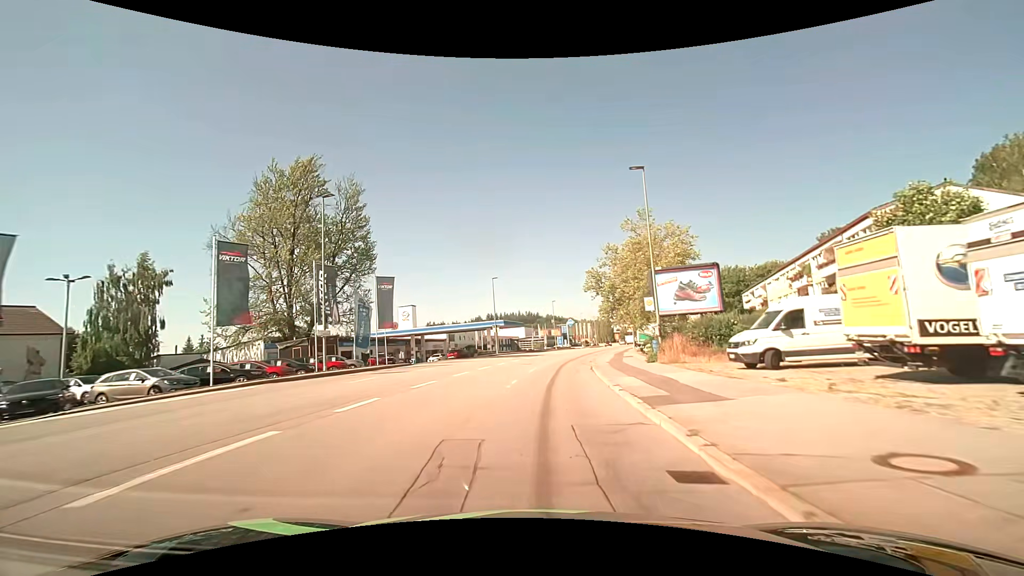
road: tertiary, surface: asphalt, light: Day
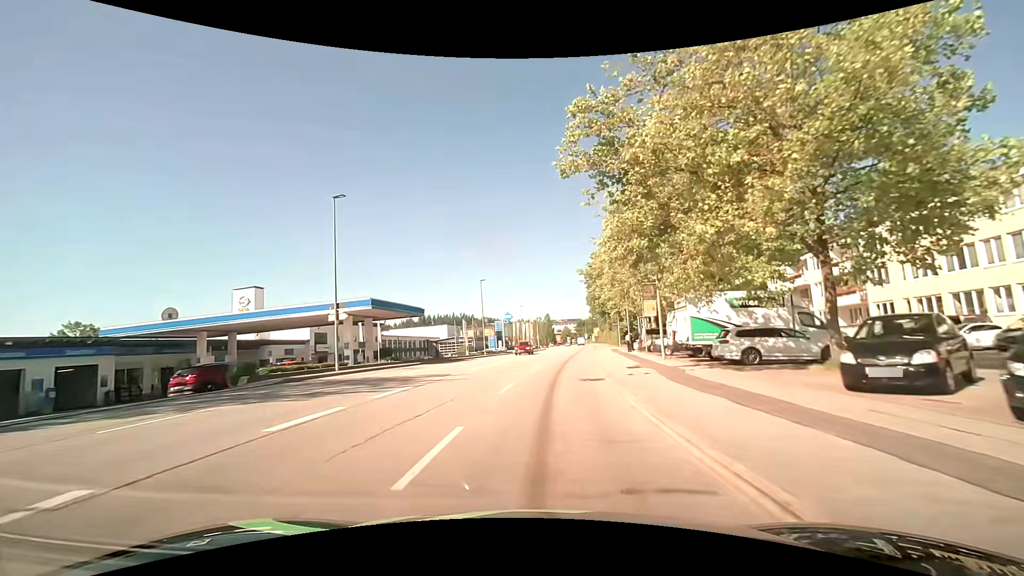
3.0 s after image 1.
(+2.3, +37.9) m; +7°
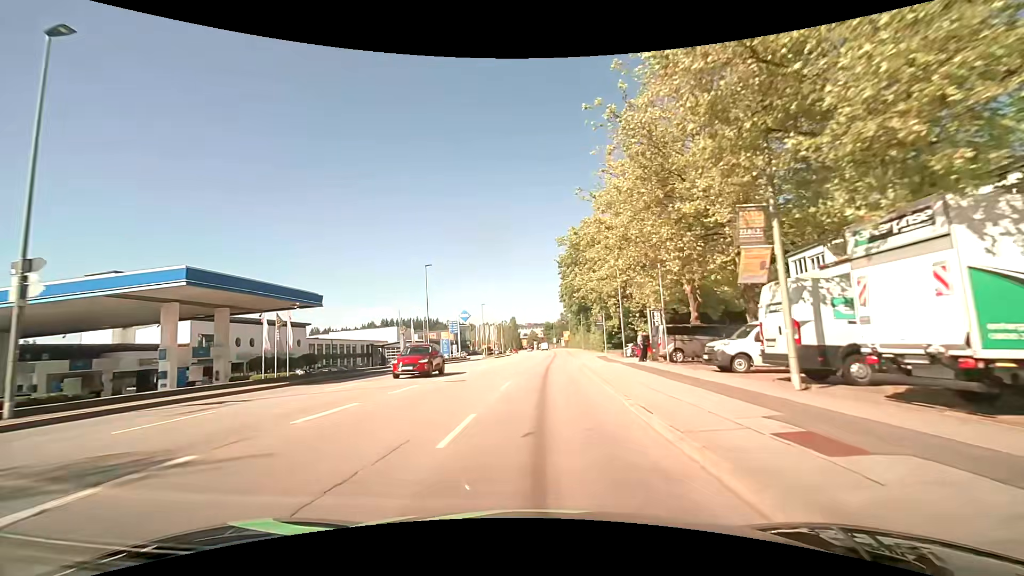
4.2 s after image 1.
(+0.4, +15.8) m; +3°
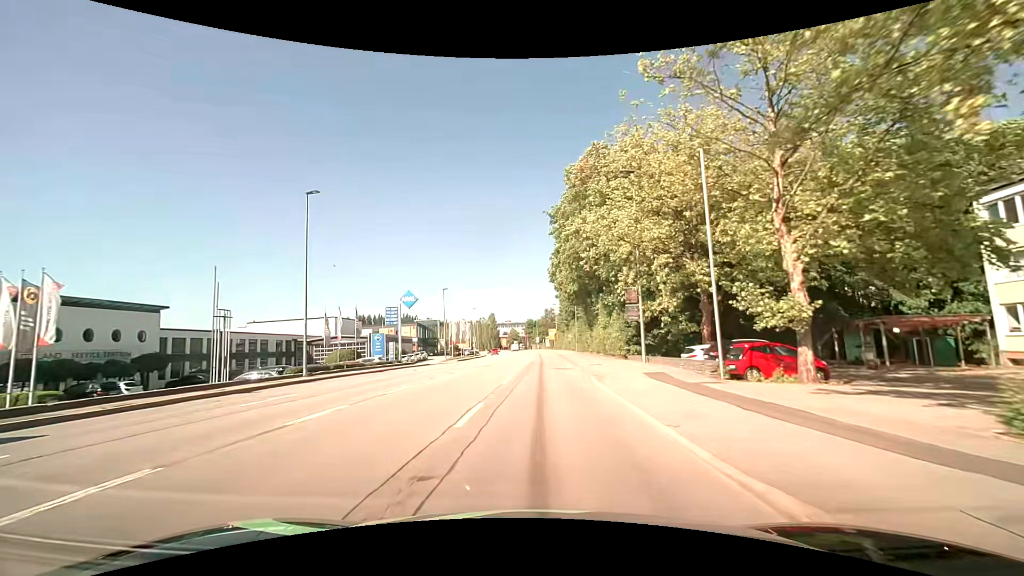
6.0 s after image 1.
(+0.9, +24.2) m; +3°
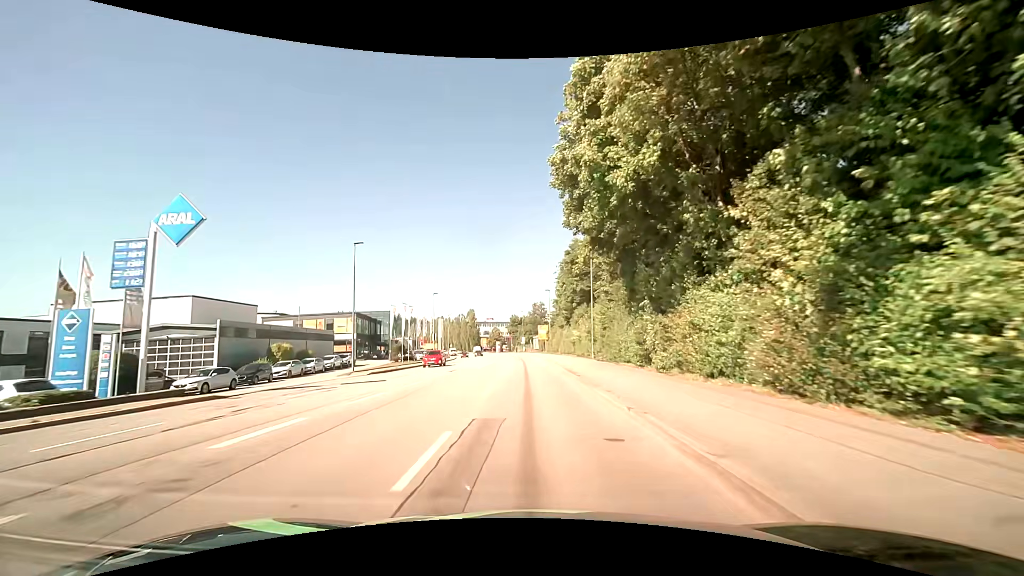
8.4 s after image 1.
(+0.5, +31.9) m; +1°
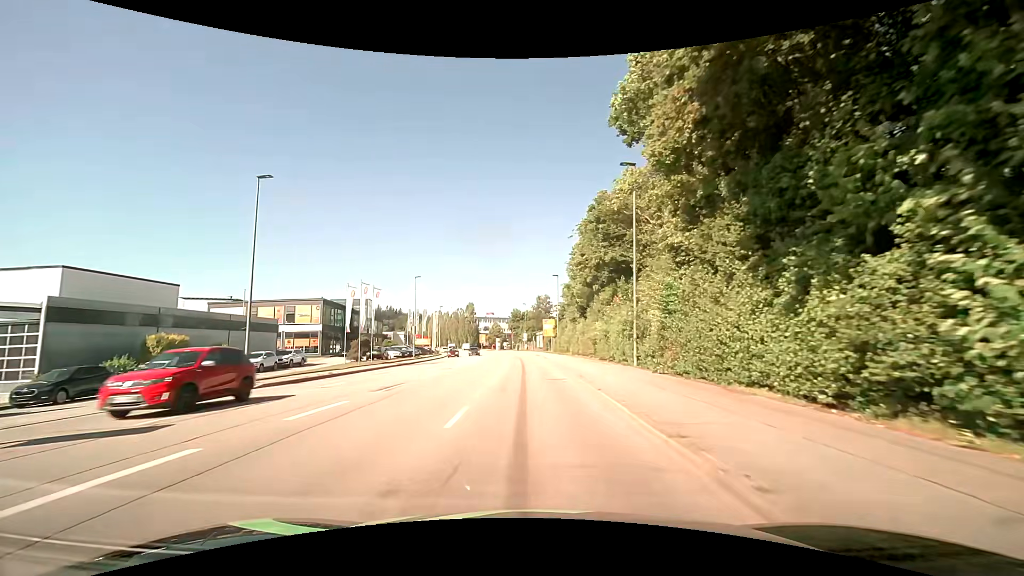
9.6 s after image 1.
(+0.2, +15.0) m; +1°
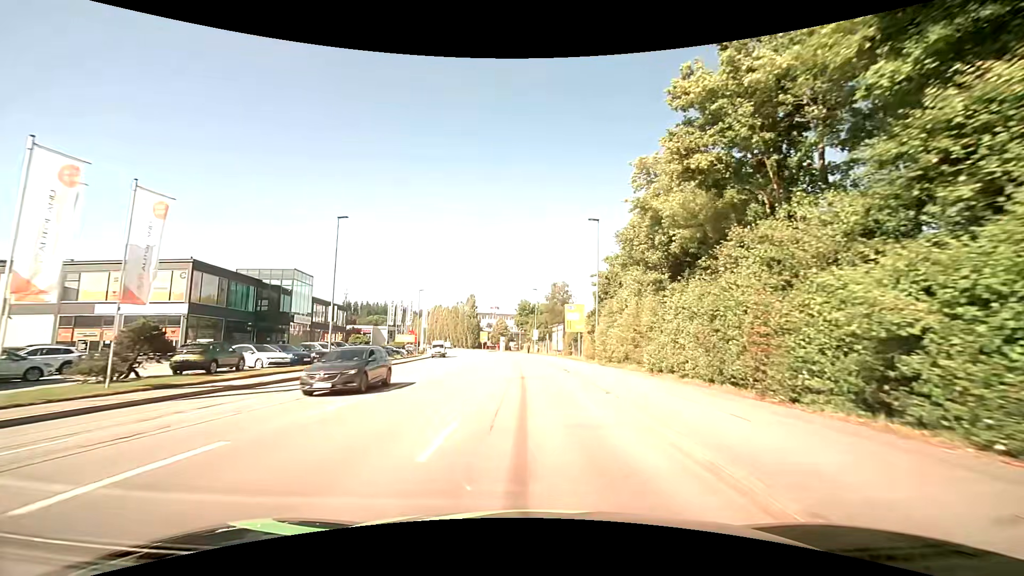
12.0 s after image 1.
(-0.5, +29.5) m; -2°
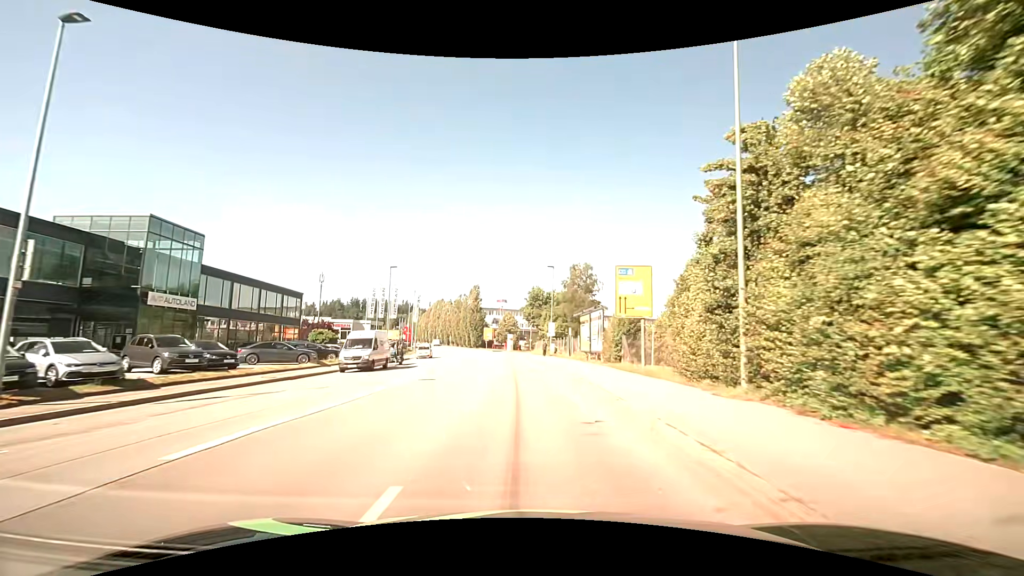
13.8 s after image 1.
(-0.3, +22.3) m; -1°
(0, +10) (0, +20) (-1, +30) (-1, +40) (-2, +50) (-3, +60) (-4, +70) (-6, +80) (-7, +90) (-9, +99) m
